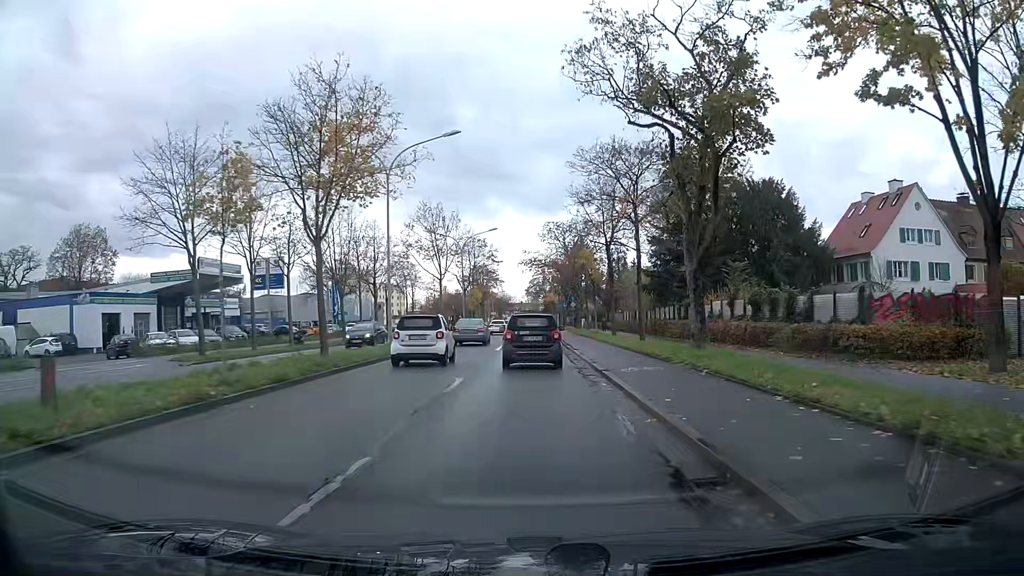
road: primary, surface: asphalt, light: Day
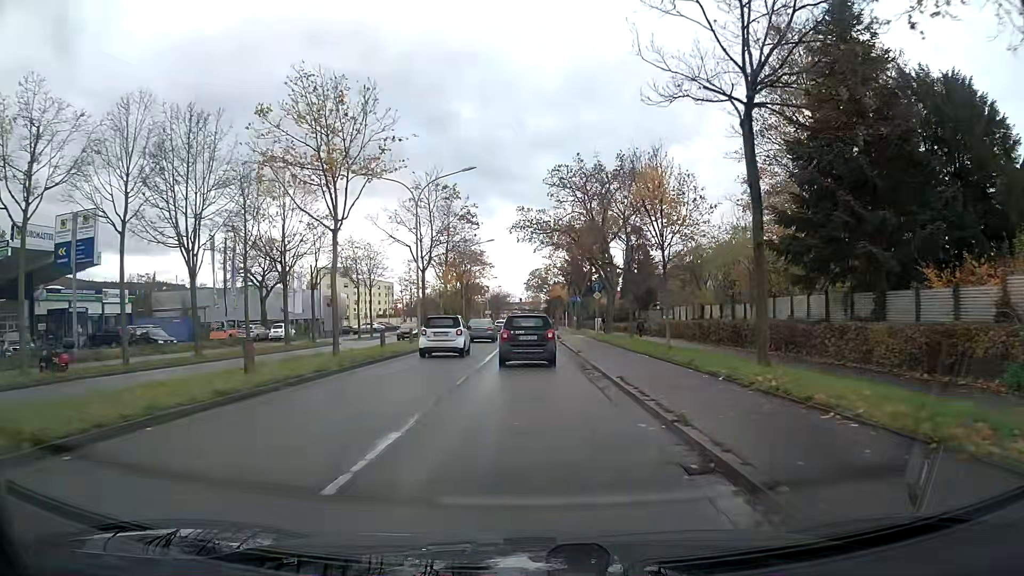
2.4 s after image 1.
(+0.1, +25.3) m; 0°
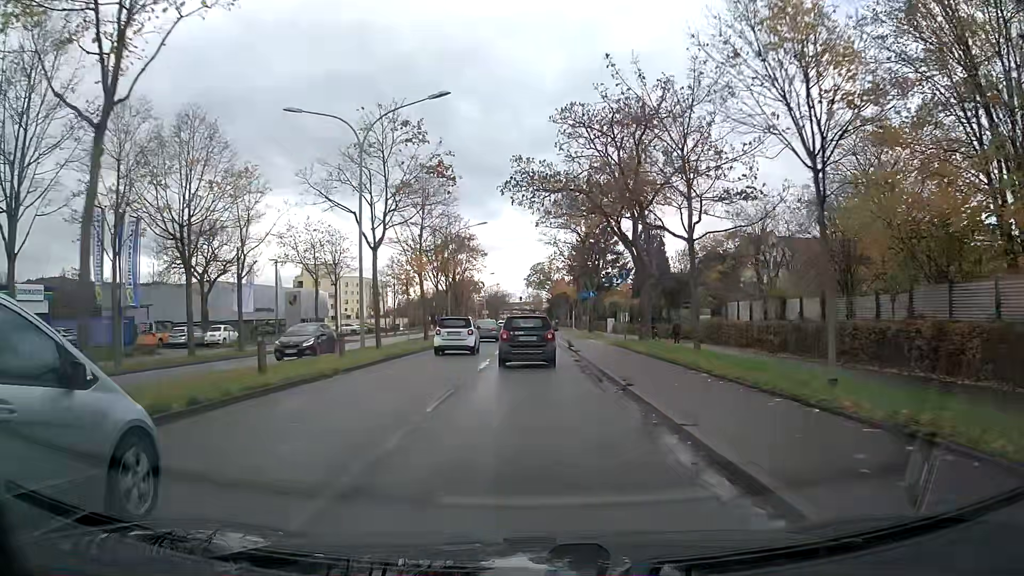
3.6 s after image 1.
(0.0, +12.9) m; 0°
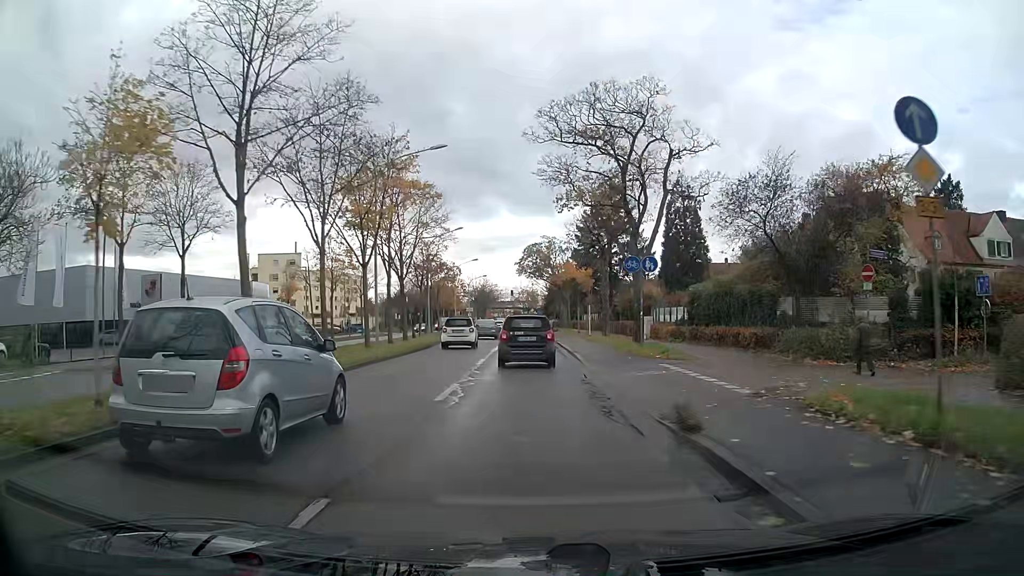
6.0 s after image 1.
(+0.1, +25.6) m; +1°
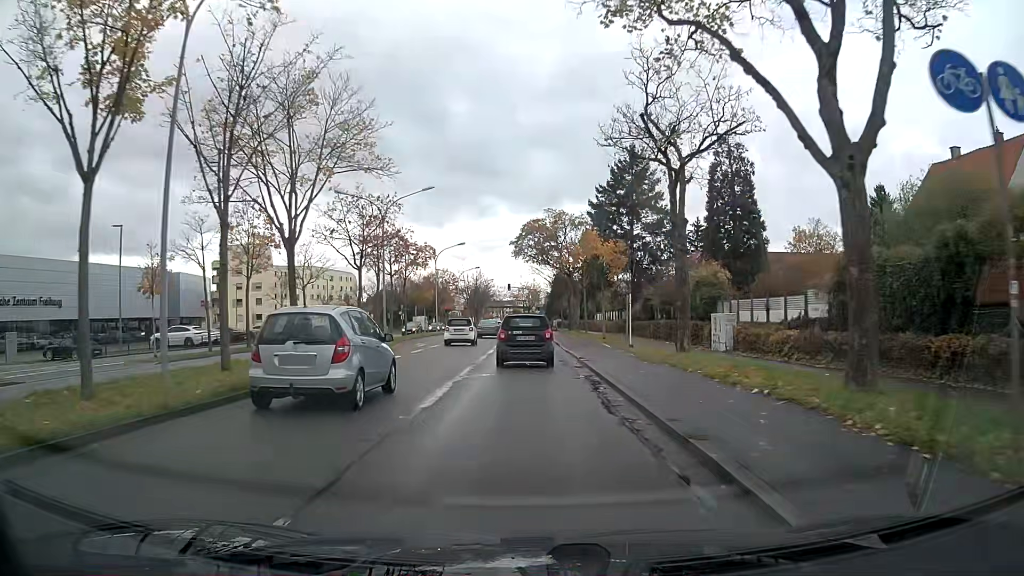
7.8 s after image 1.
(-0.1, +19.3) m; 0°
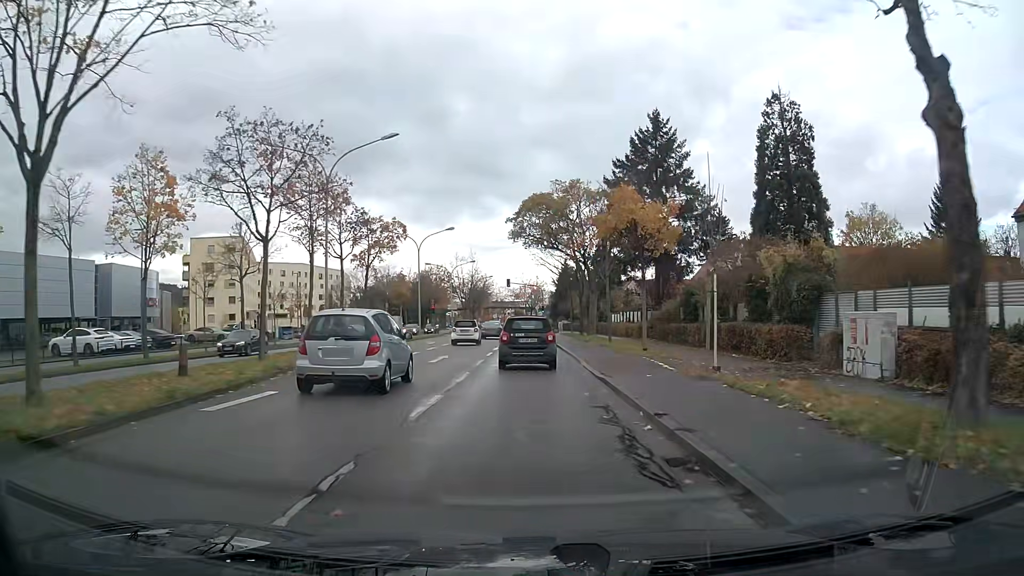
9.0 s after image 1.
(0.0, +12.9) m; 0°
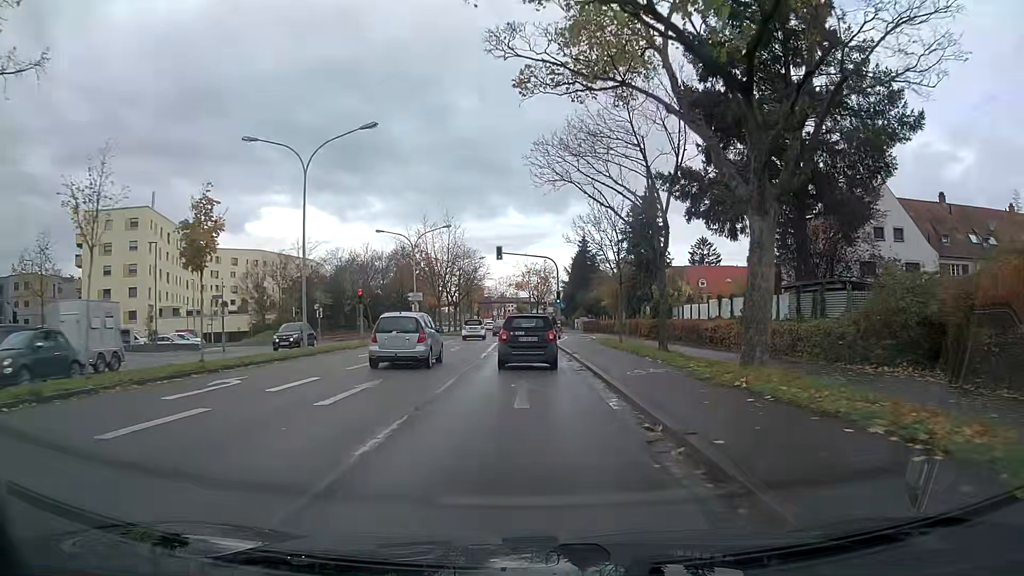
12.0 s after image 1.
(-0.1, +32.5) m; -1°
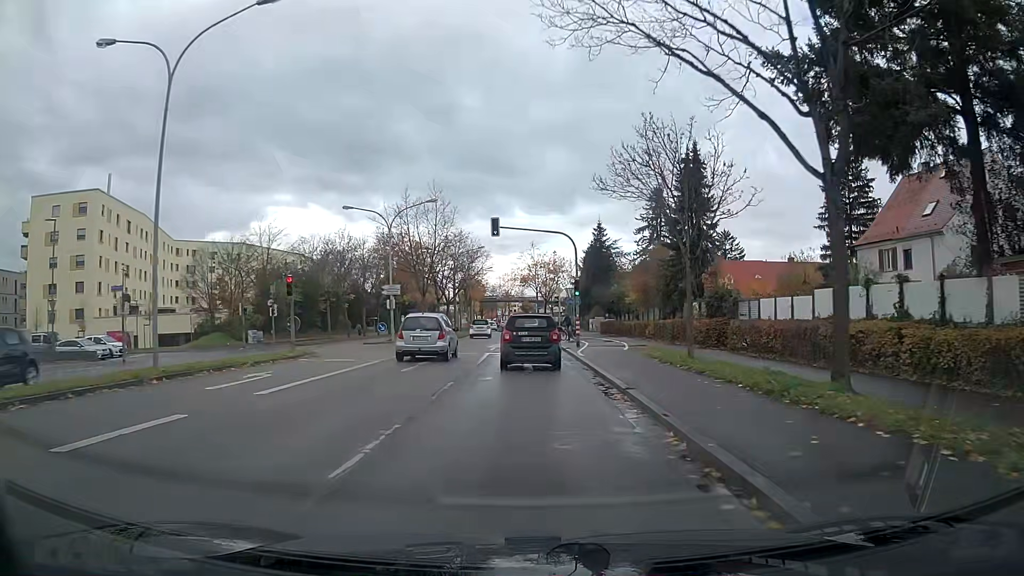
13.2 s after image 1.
(-0.1, +12.9) m; 0°
